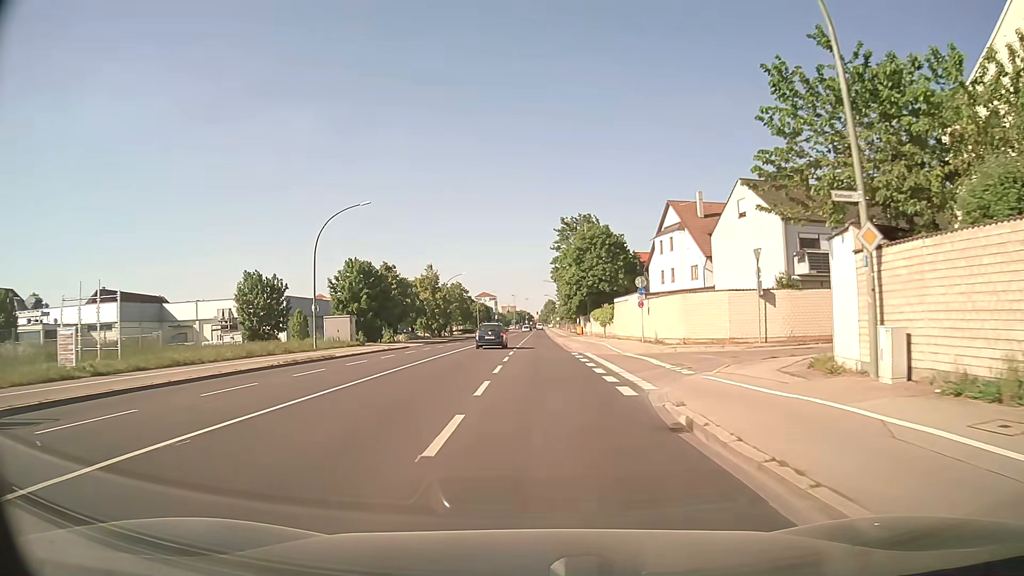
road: secondary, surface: asphalt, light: Day
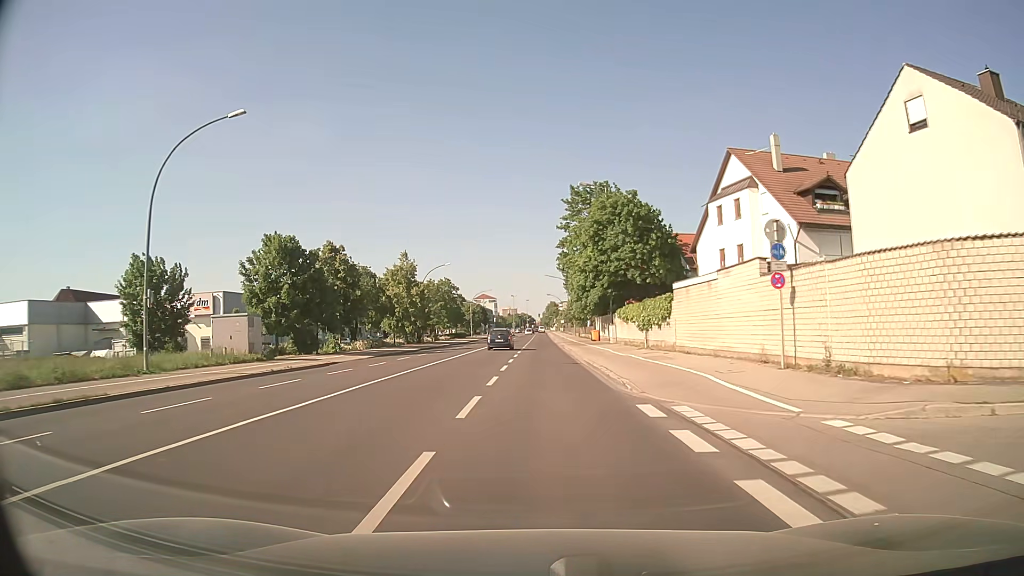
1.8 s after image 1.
(0.0, +20.8) m; 0°
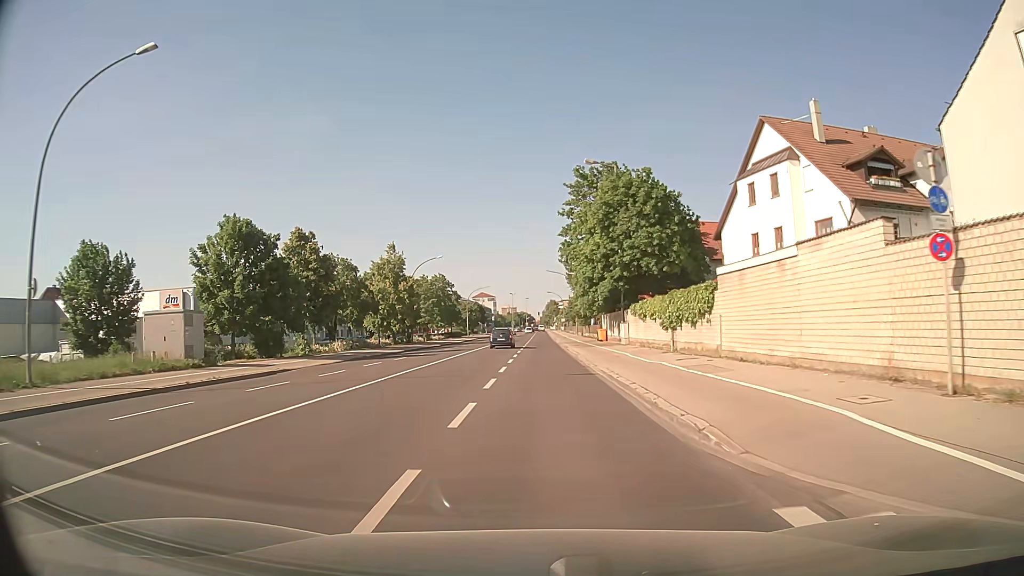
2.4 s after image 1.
(0.0, +7.1) m; 0°
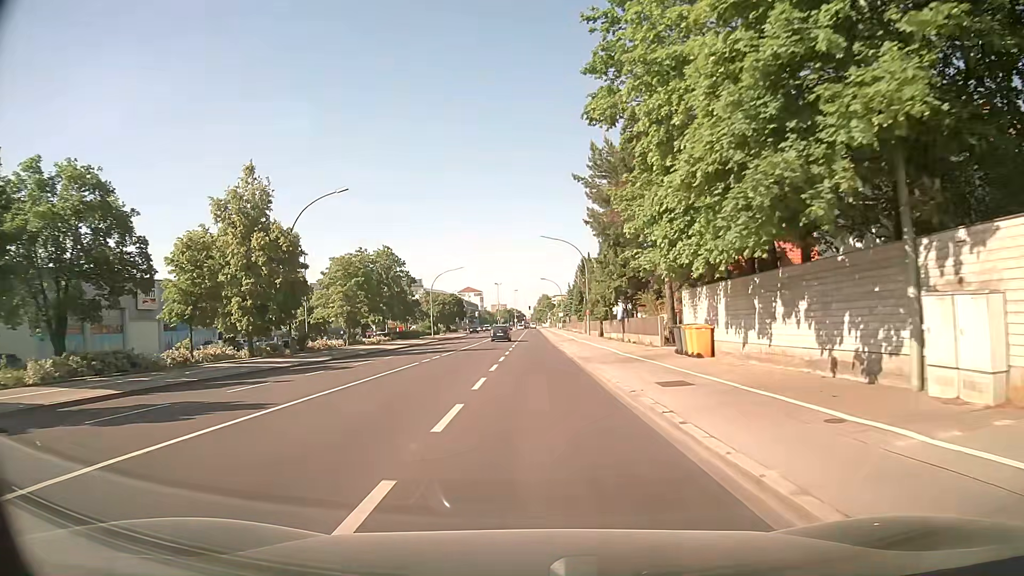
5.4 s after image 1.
(+0.1, +36.7) m; 0°
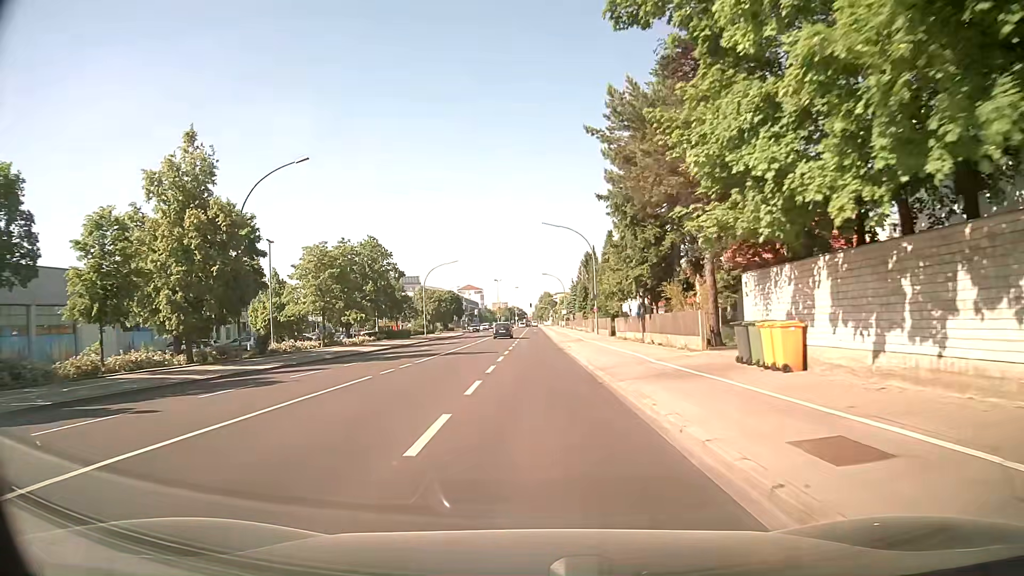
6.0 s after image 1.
(0.0, +7.6) m; -1°
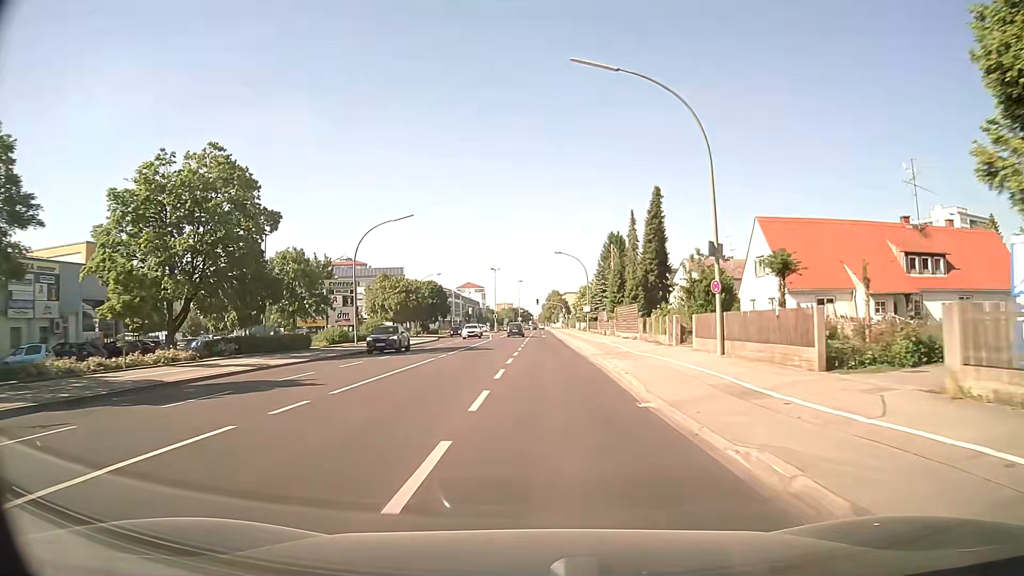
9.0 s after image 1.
(+0.1, +38.4) m; +1°
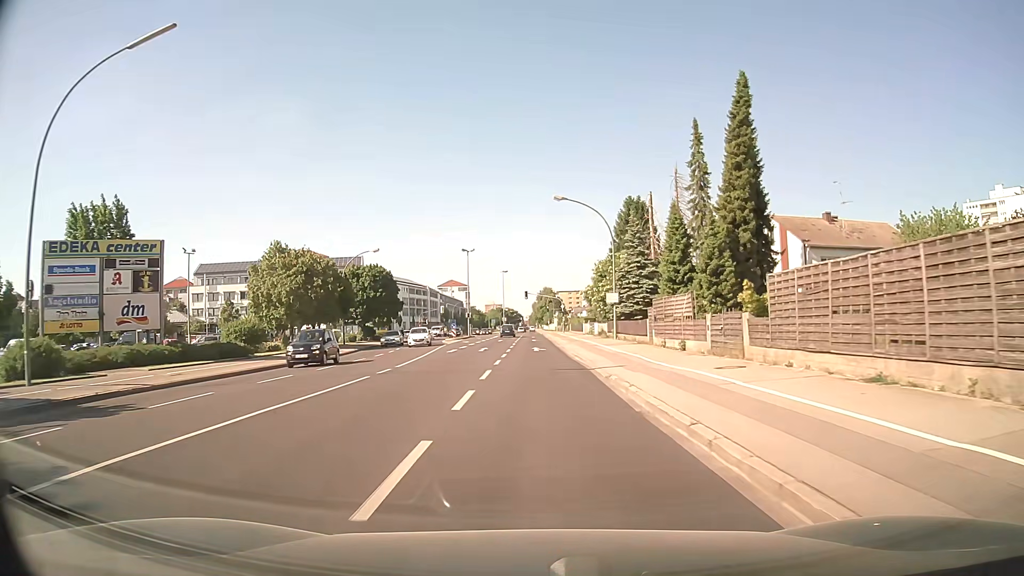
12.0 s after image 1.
(+0.1, +35.9) m; +1°
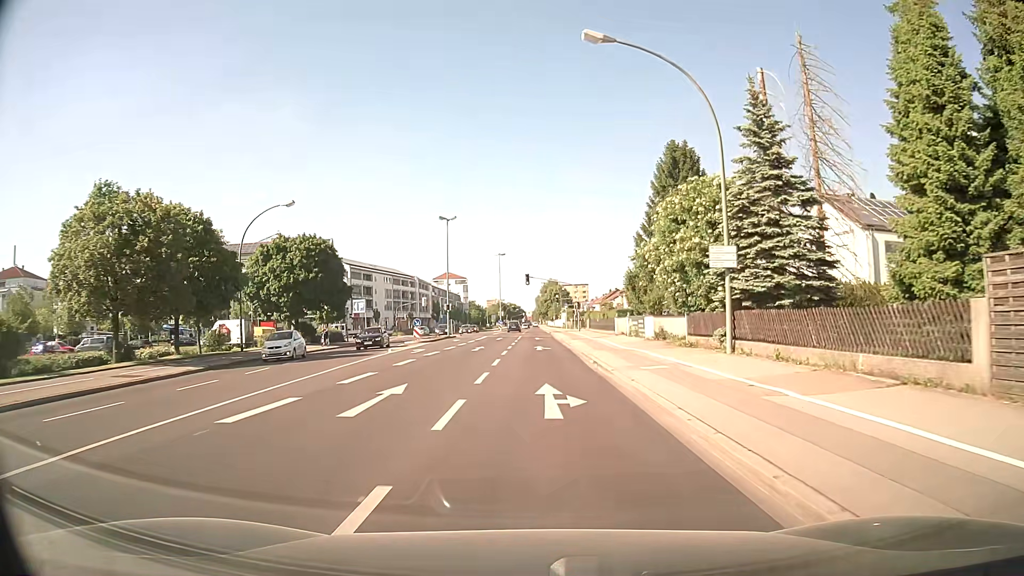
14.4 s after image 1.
(-0.2, +26.3) m; 0°
(0, +10) (0, +20) (0, +30) (0, +40) (0, +50) (0, +60) (0, +70) (0, +80) (0, +90) (0, +100) m
